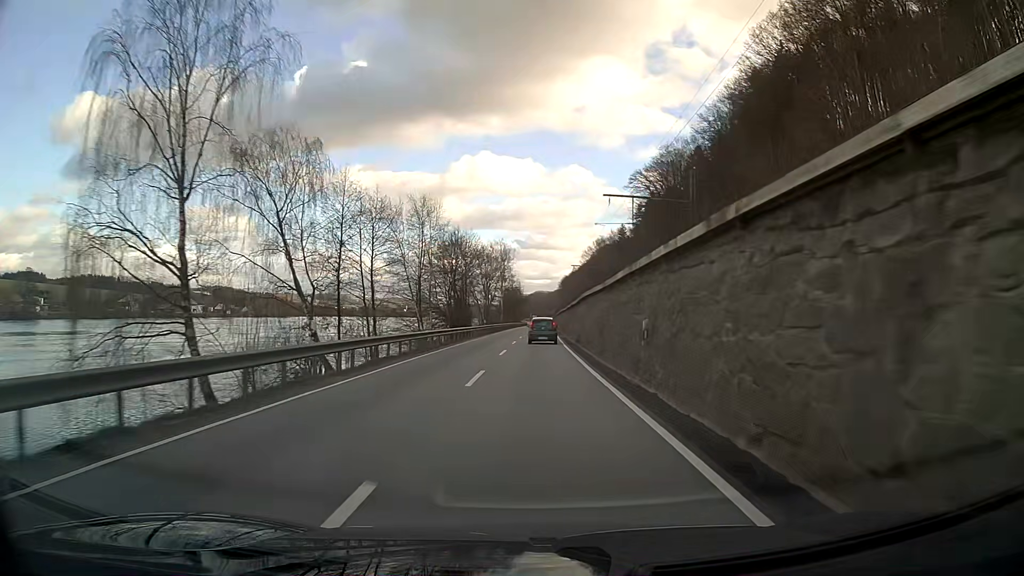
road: primary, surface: asphalt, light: Day
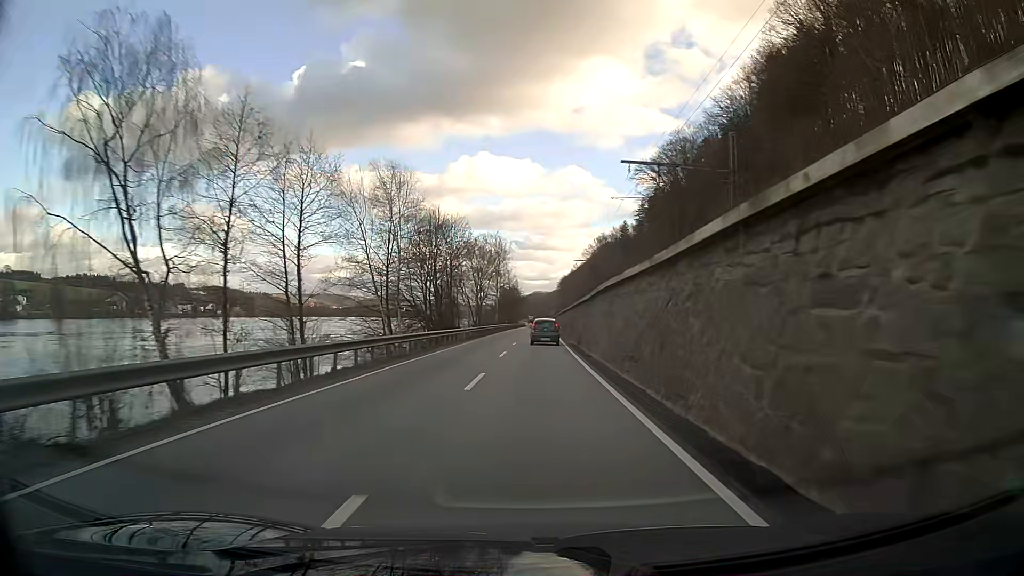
(0.0, +12.3) m; 0°
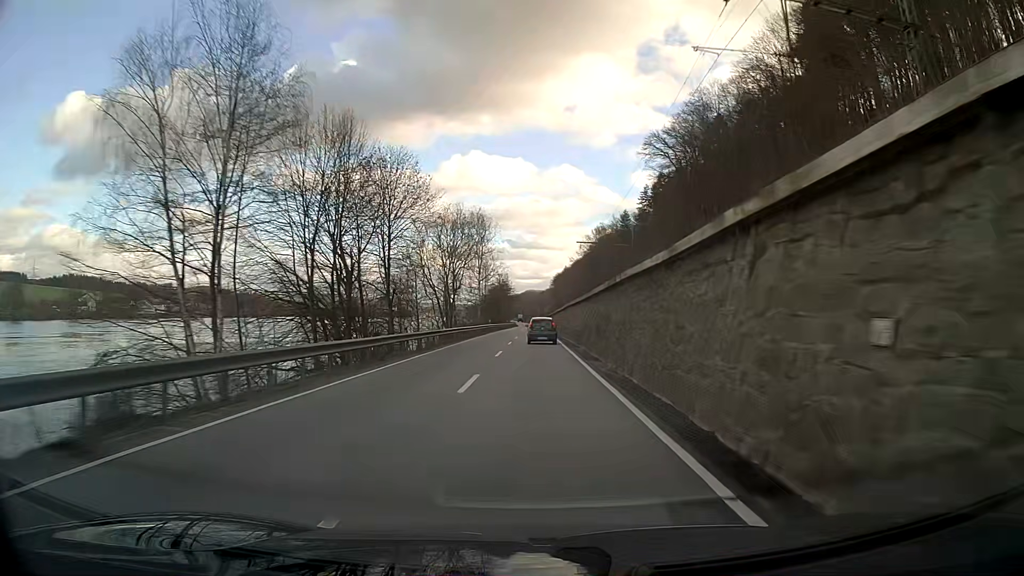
(+0.1, +24.5) m; +1°
